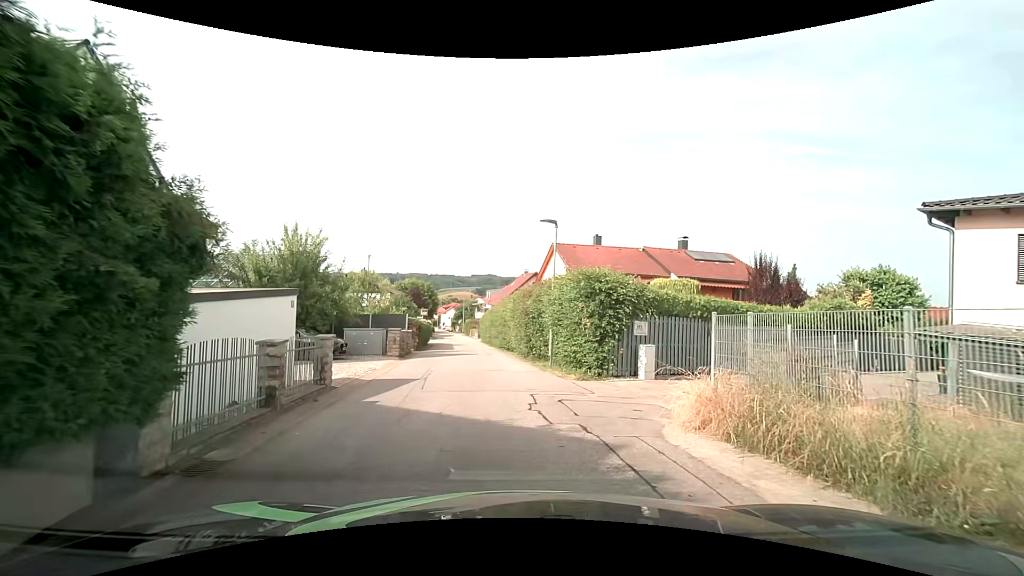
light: Day
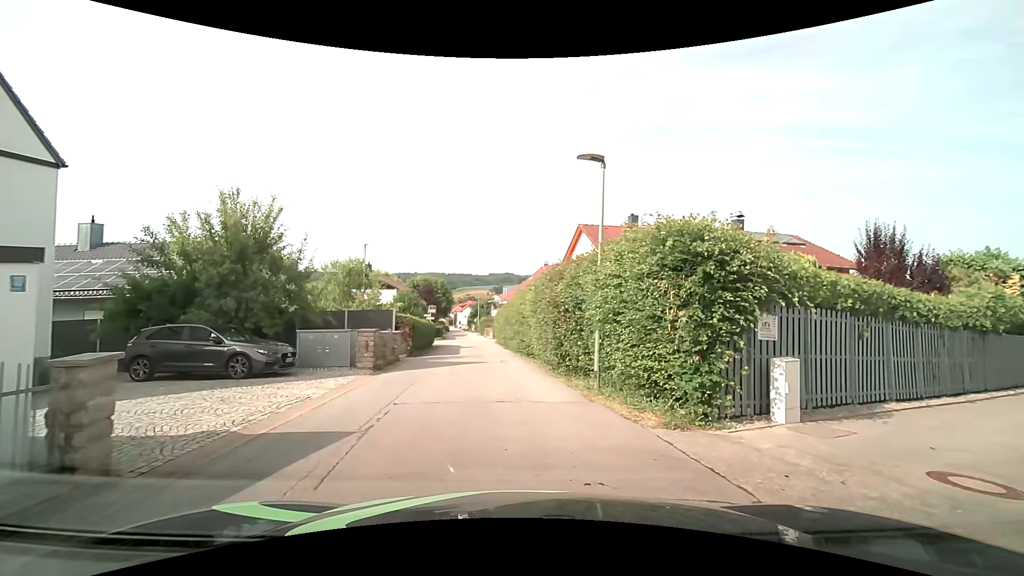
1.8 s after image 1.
(-0.2, +6.6) m; -2°
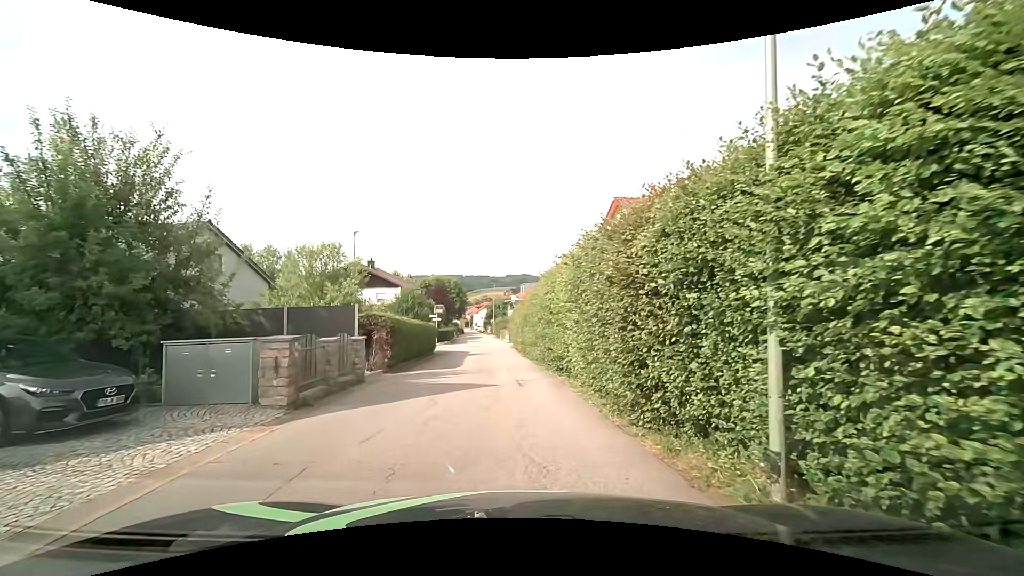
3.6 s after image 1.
(-0.2, +6.8) m; -3°
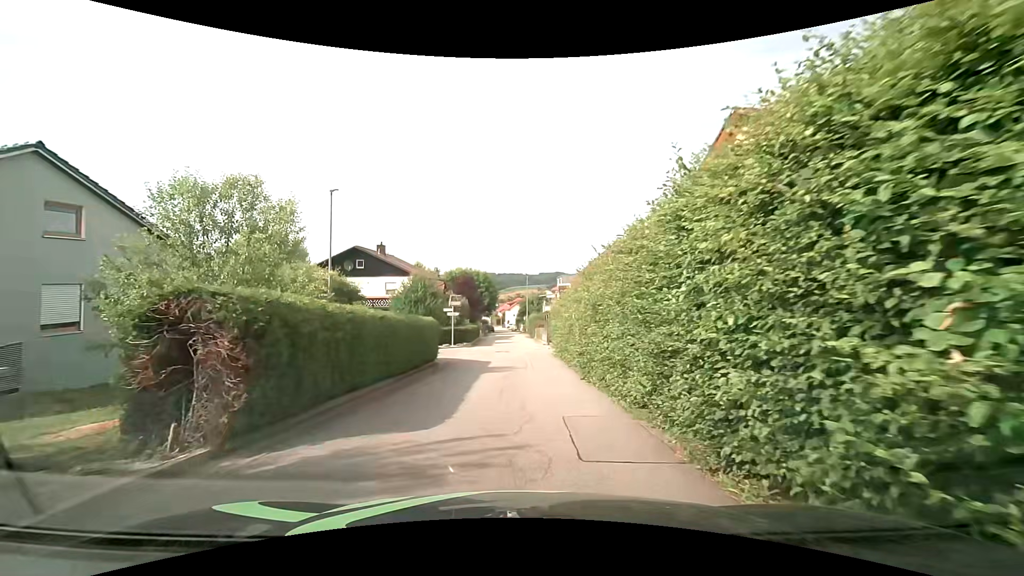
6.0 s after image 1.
(-0.4, +10.4) m; -3°
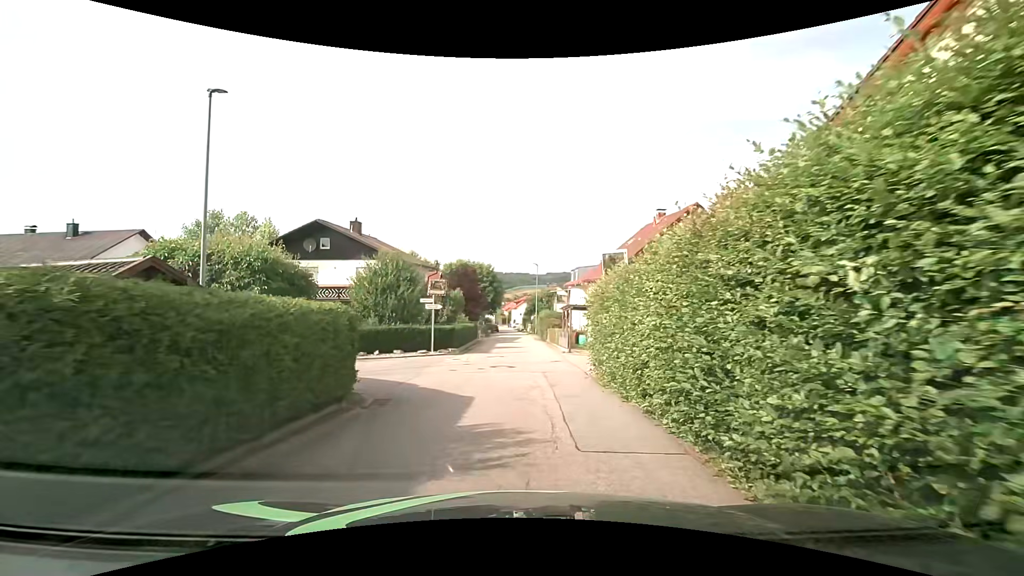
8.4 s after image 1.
(-0.1, +10.0) m; -1°
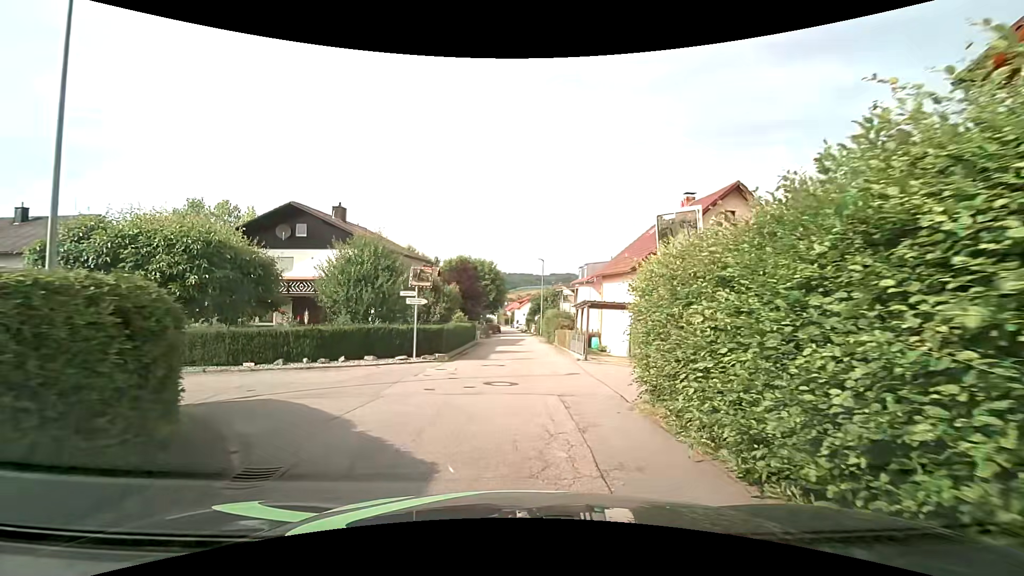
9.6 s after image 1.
(0.0, +4.6) m; 0°
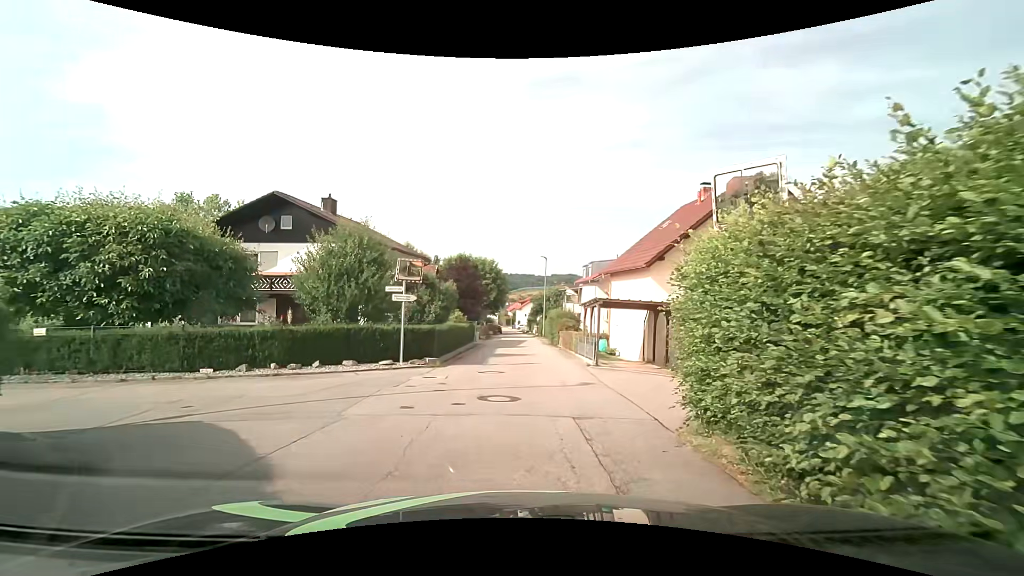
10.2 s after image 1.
(0.0, +2.3) m; -1°
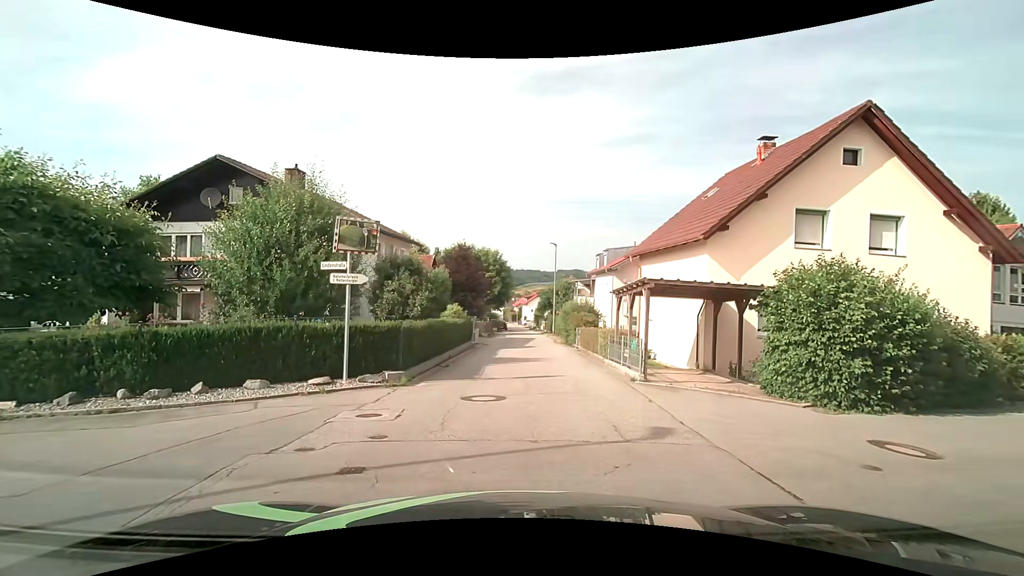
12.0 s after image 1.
(0.0, +5.4) m; -2°
(0, +10) (+1, +20) (+2, +30) (+2, +40) (+2, +50) (+2, +60) (+2, +70) (+2, +80) (+2, +90) (+2, +100) m
